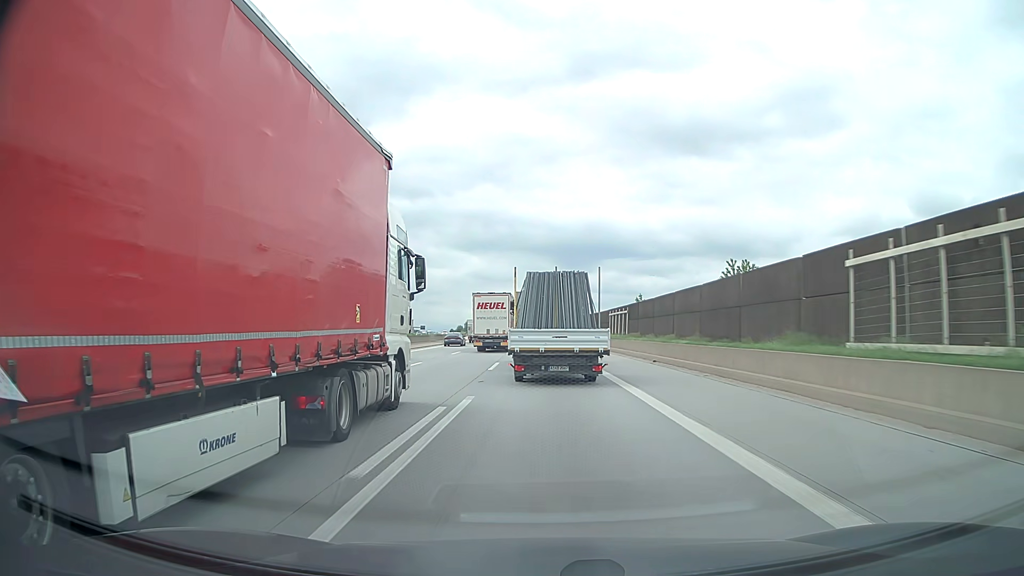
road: motorway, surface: asphalt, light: Day
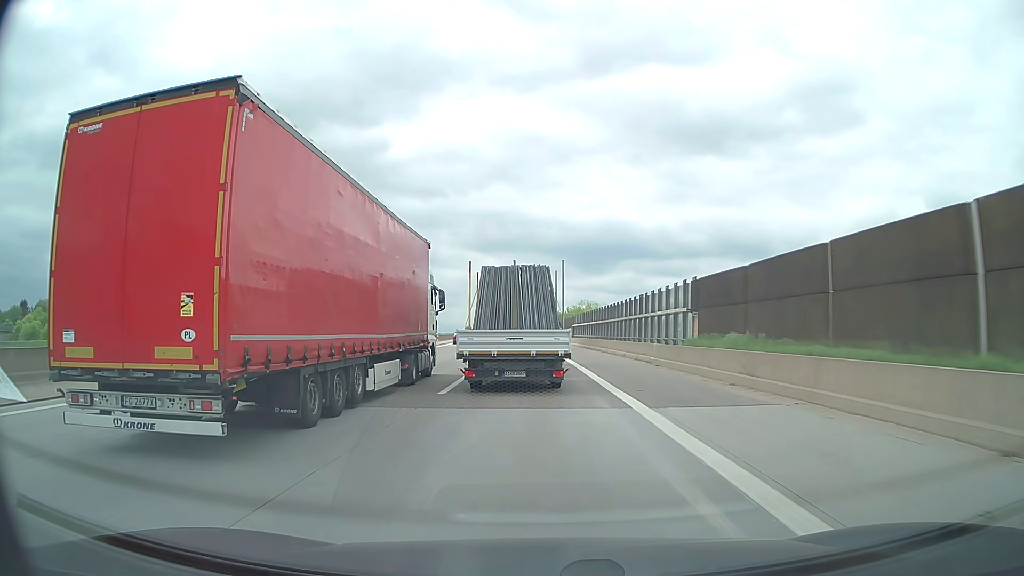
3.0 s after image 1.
(-0.6, +63.3) m; -1°
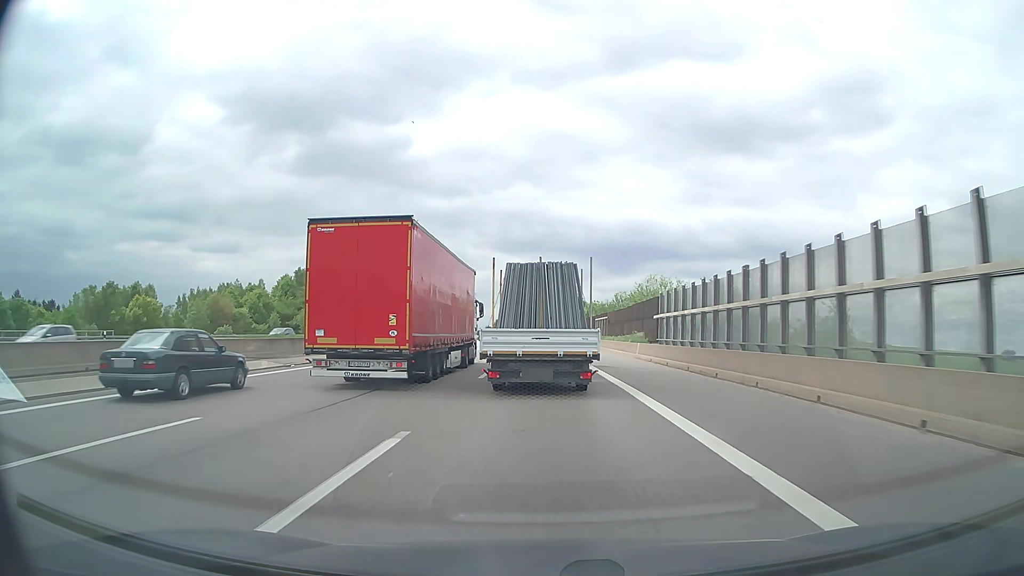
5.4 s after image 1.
(-1.1, +49.3) m; -2°
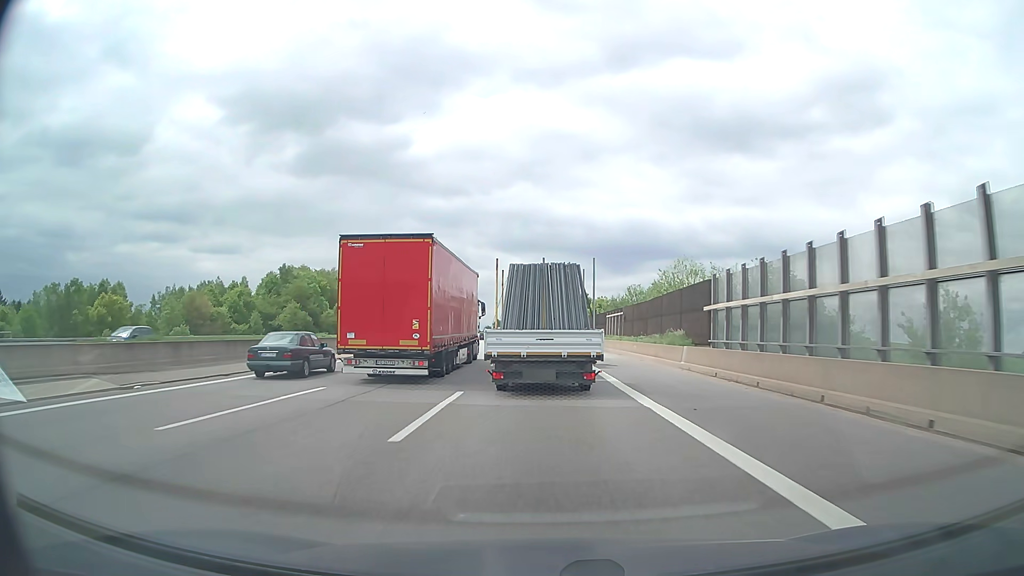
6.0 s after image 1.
(0.0, +12.3) m; 0°
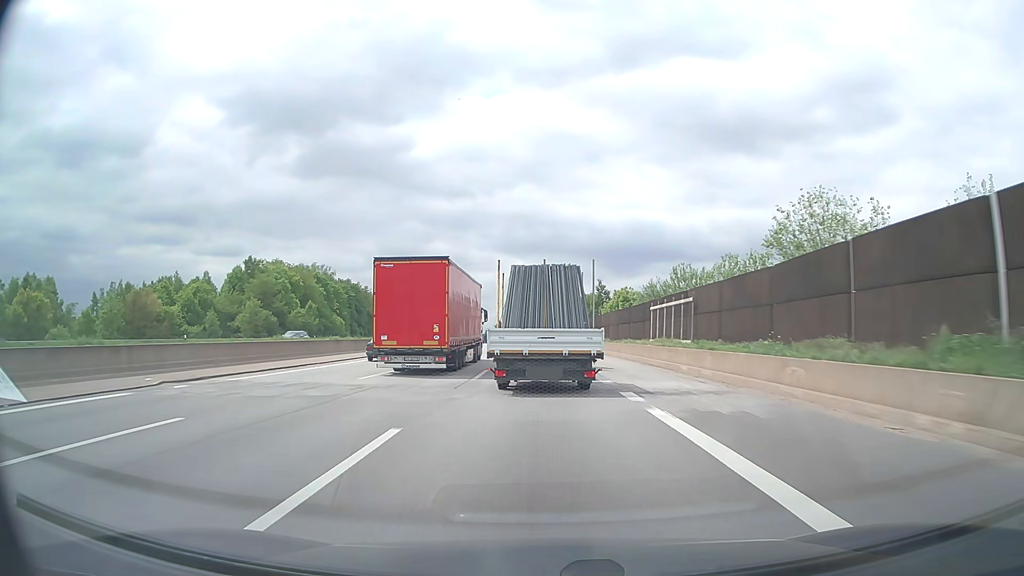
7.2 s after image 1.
(0.0, +24.5) m; 0°
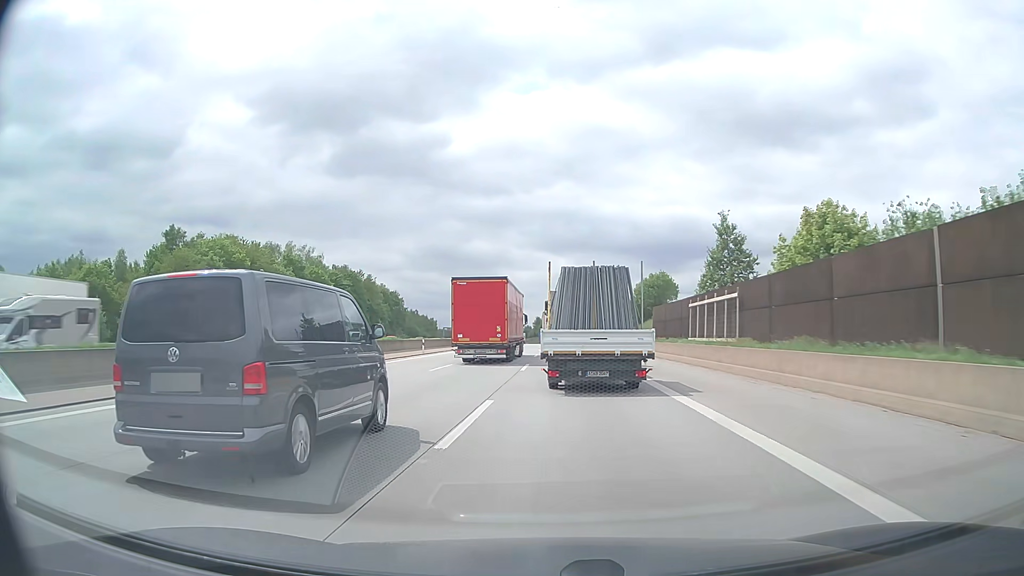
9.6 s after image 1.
(-1.2, +50.3) m; -3°
(0, +10) (0, +20) (-1, +30) (-1, +40) (-1, +50) (-1, +60) (-2, +70) (-2, +80) (-3, +90) (-3, +100) m
